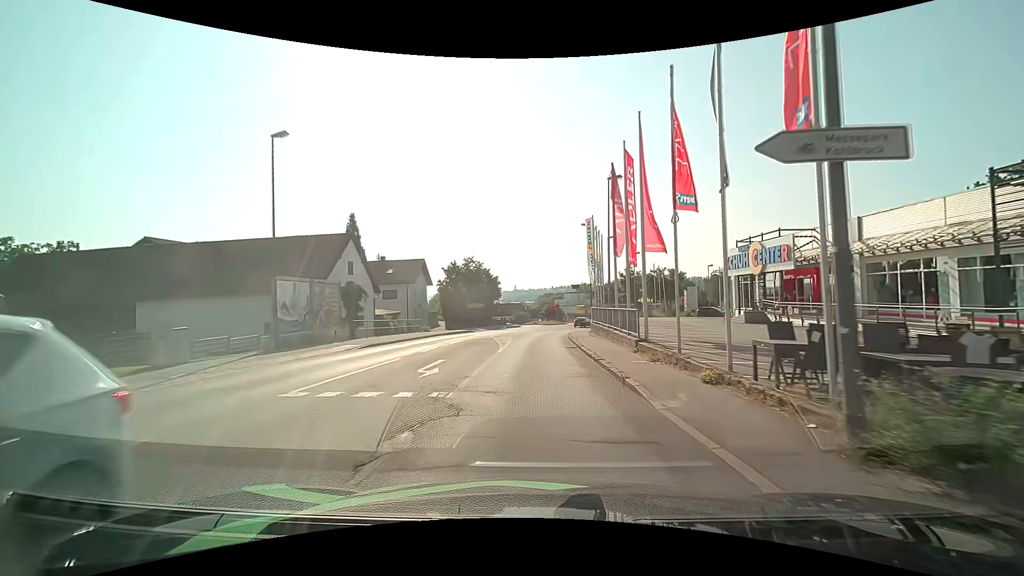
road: tertiary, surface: asphalt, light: Day
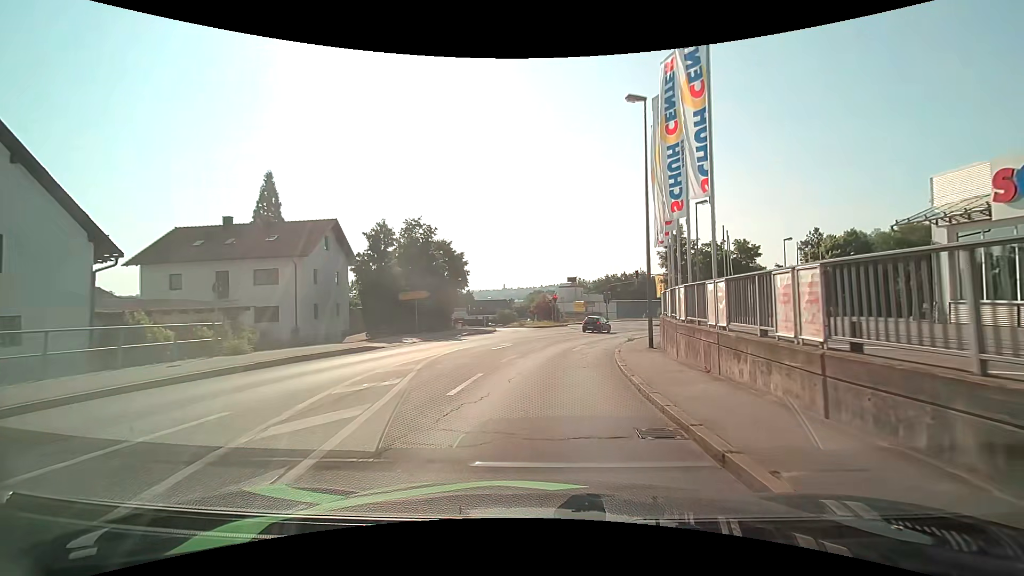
(+0.1, +27.3) m; +2°
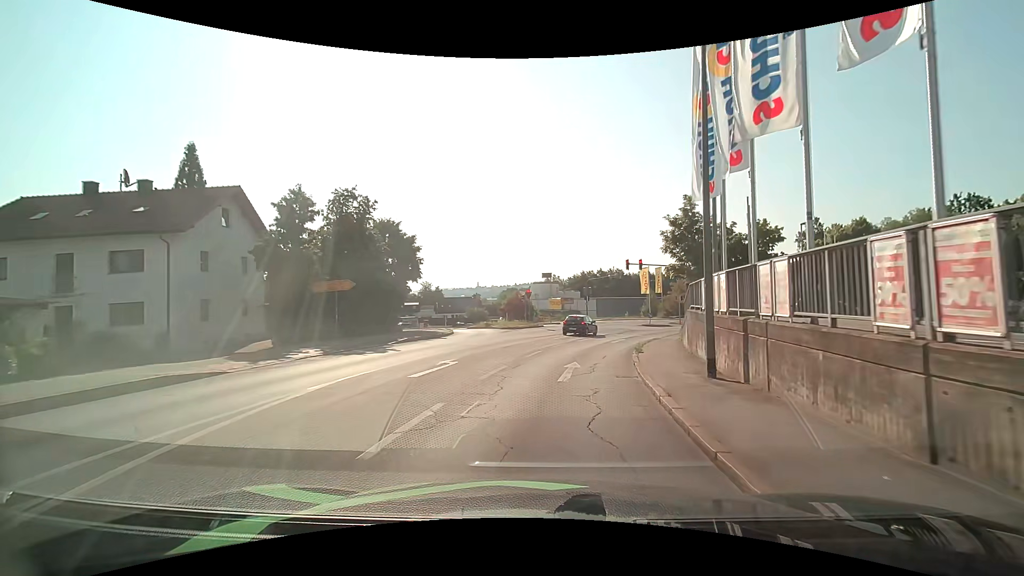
(+0.1, +9.5) m; +3°
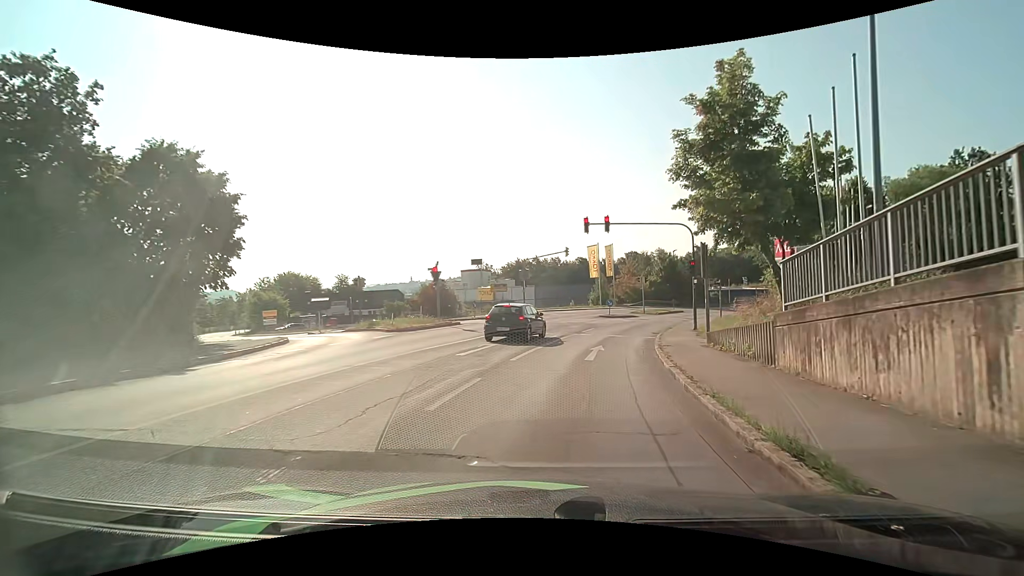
(+1.0, +16.1) m; +7°
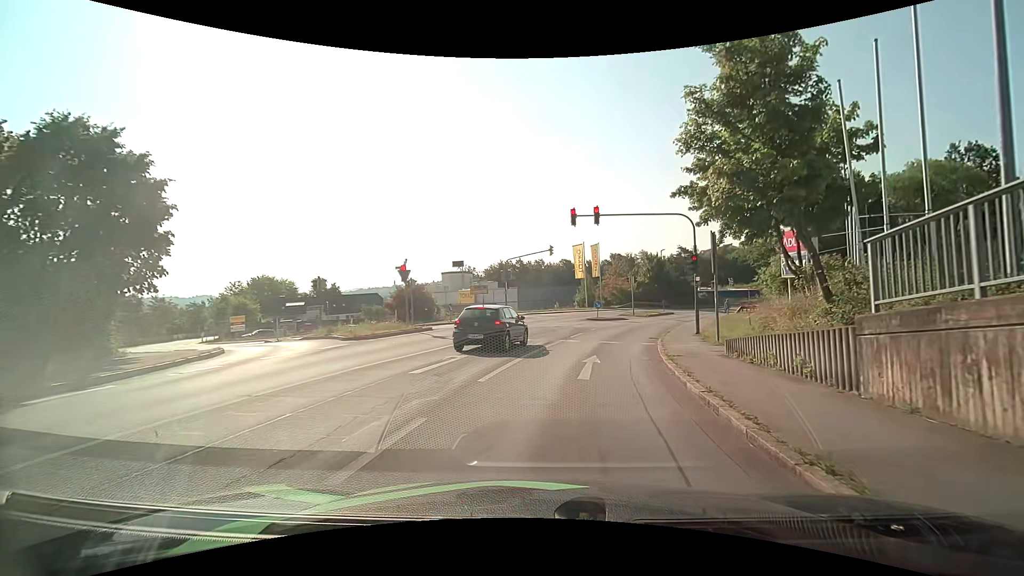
(+0.1, +3.2) m; +2°
